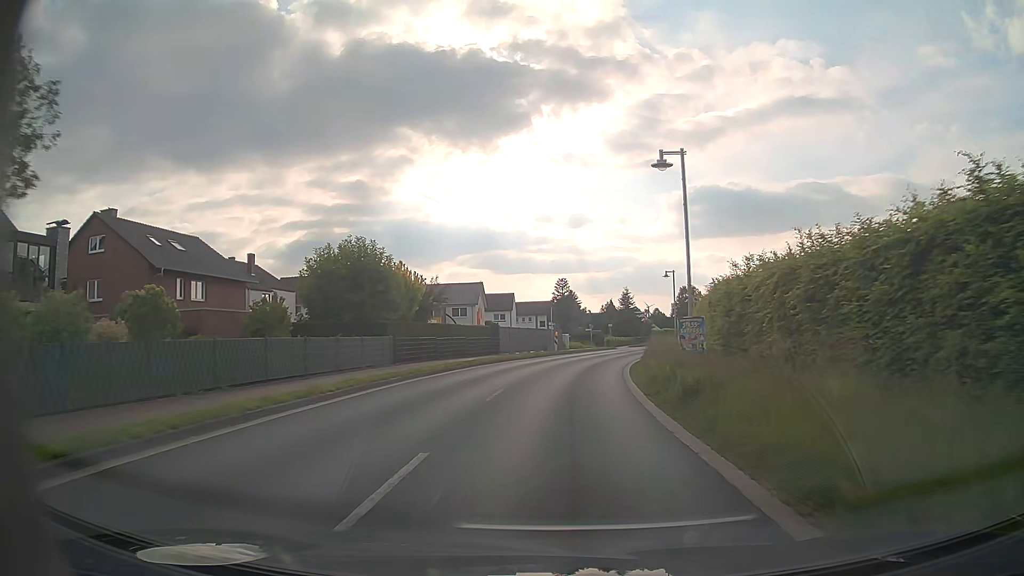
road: primary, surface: asphalt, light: Day
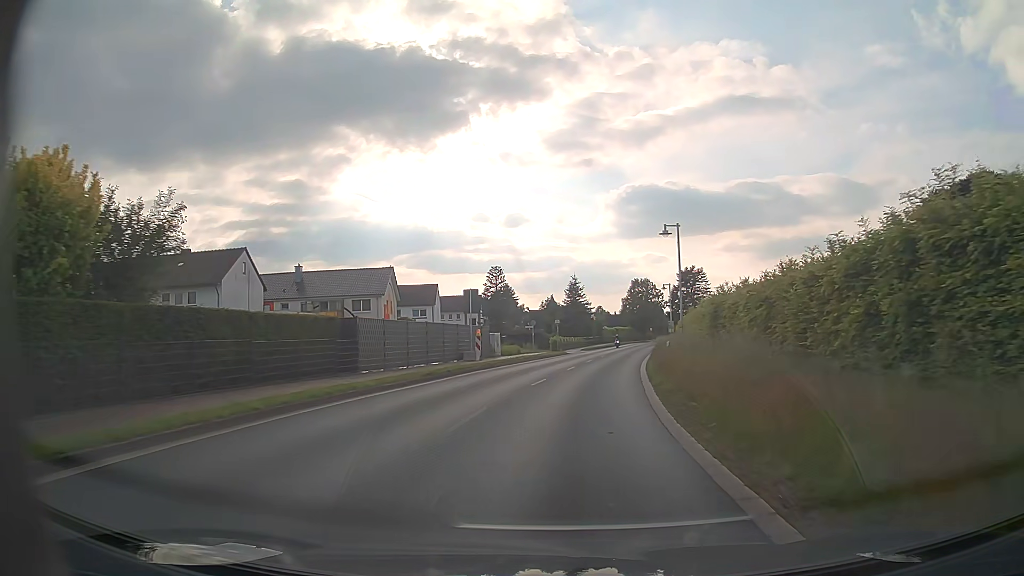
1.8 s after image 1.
(+0.9, +22.3) m; +5°
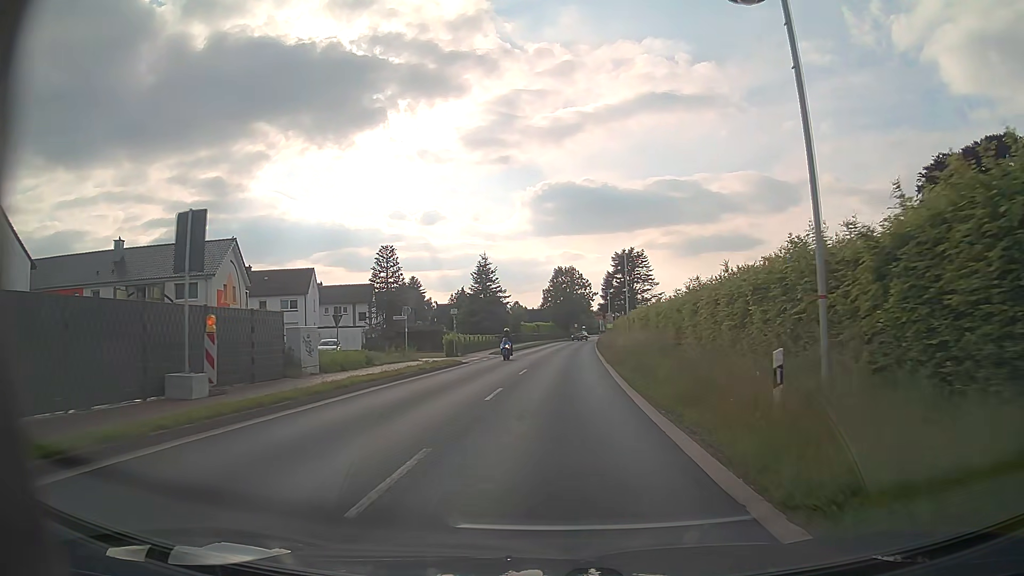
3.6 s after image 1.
(+1.5, +22.8) m; +7°
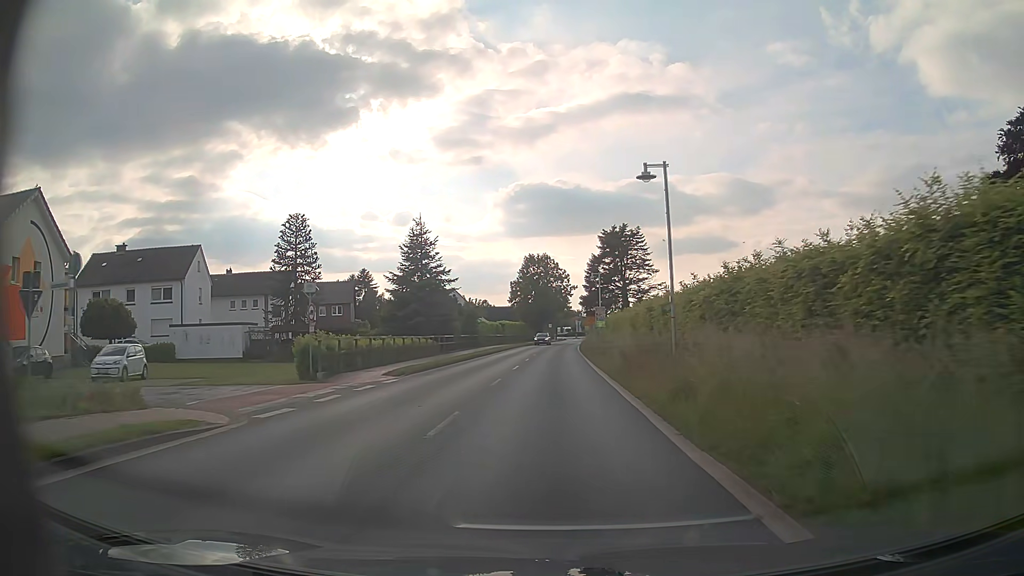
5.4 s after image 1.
(+0.7, +23.5) m; +3°
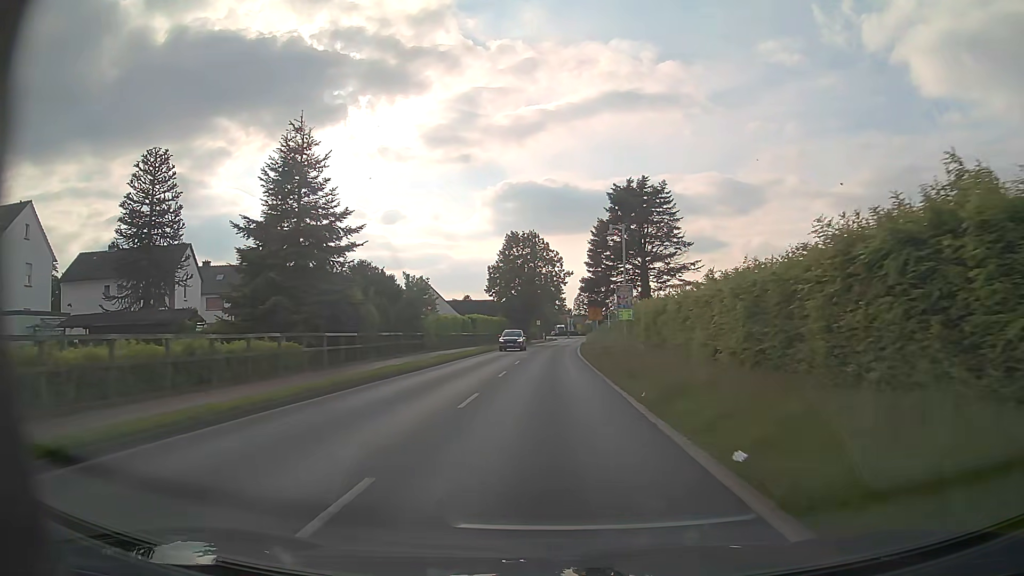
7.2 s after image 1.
(+0.2, +23.8) m; +1°
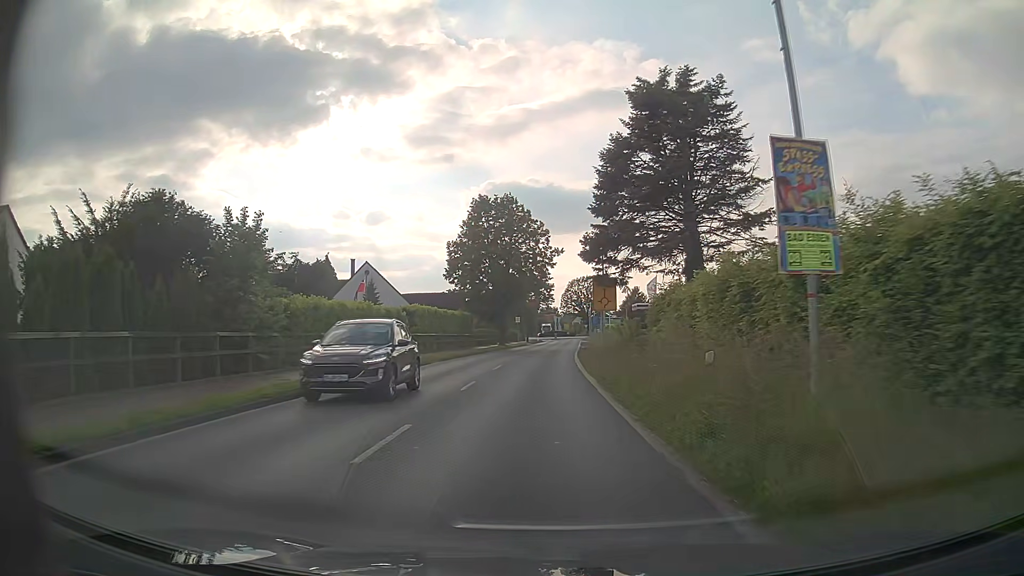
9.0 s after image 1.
(+0.4, +23.7) m; +2°
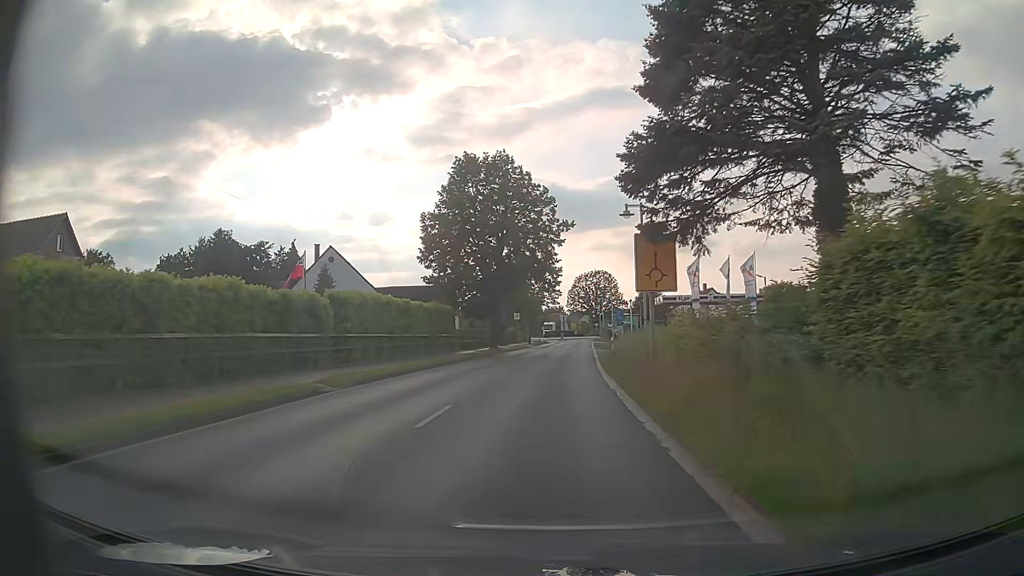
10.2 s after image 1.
(-0.1, +15.6) m; -1°
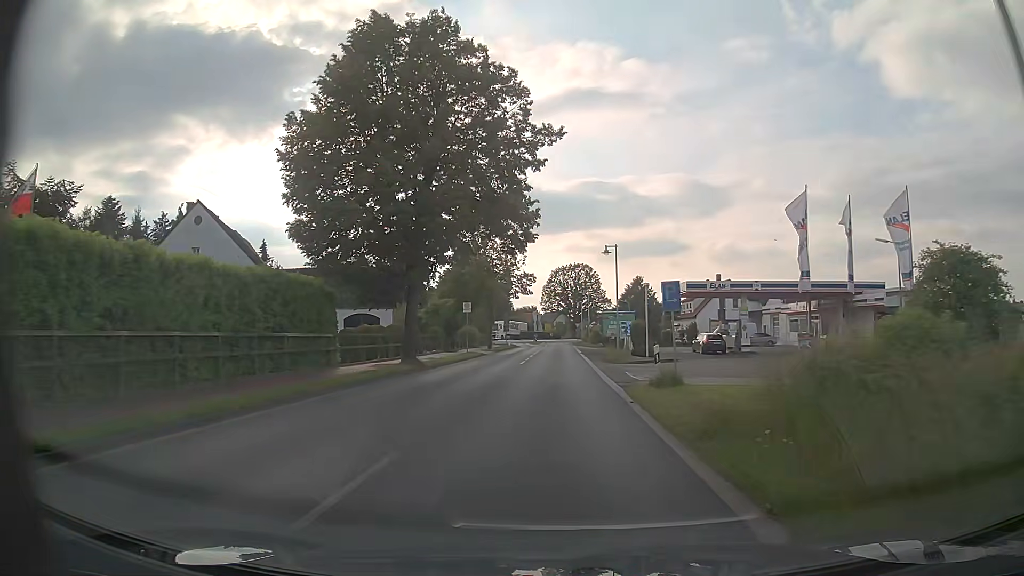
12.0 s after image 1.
(+0.2, +23.1) m; +2°
(0, +10) (0, +20) (0, +30) (+1, +40) (+1, +50) (+1, +60) (+1, +70) (+2, +80) (+2, +90) (+2, +100) m
